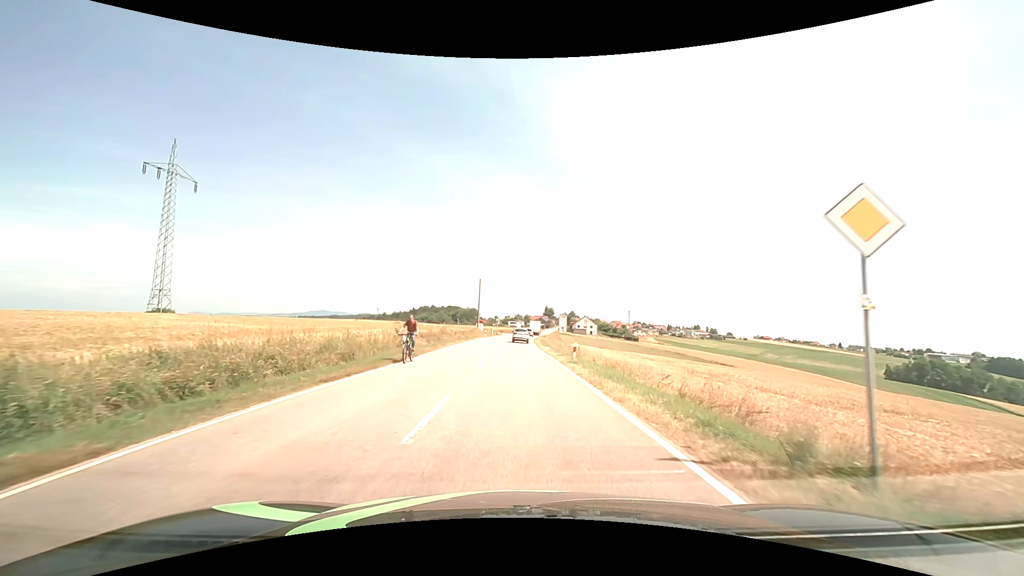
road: tertiary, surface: asphalt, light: Day
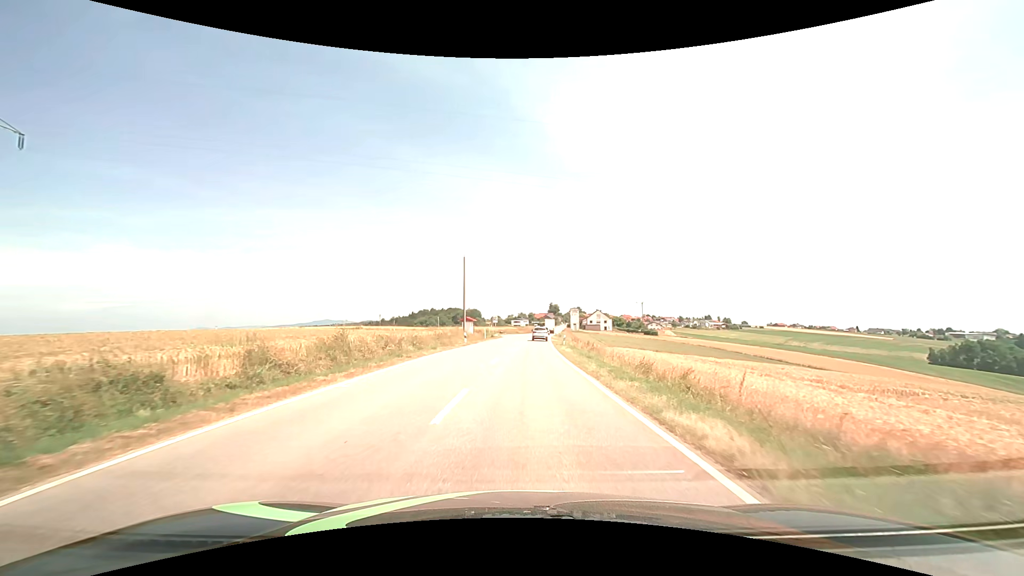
(-0.1, +33.4) m; 0°
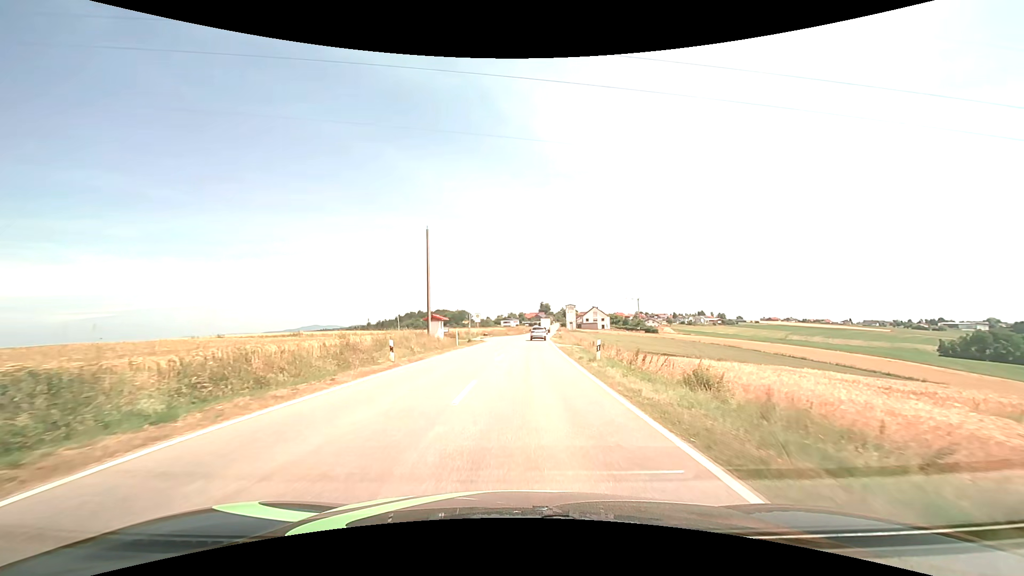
(+0.2, +21.3) m; +1°
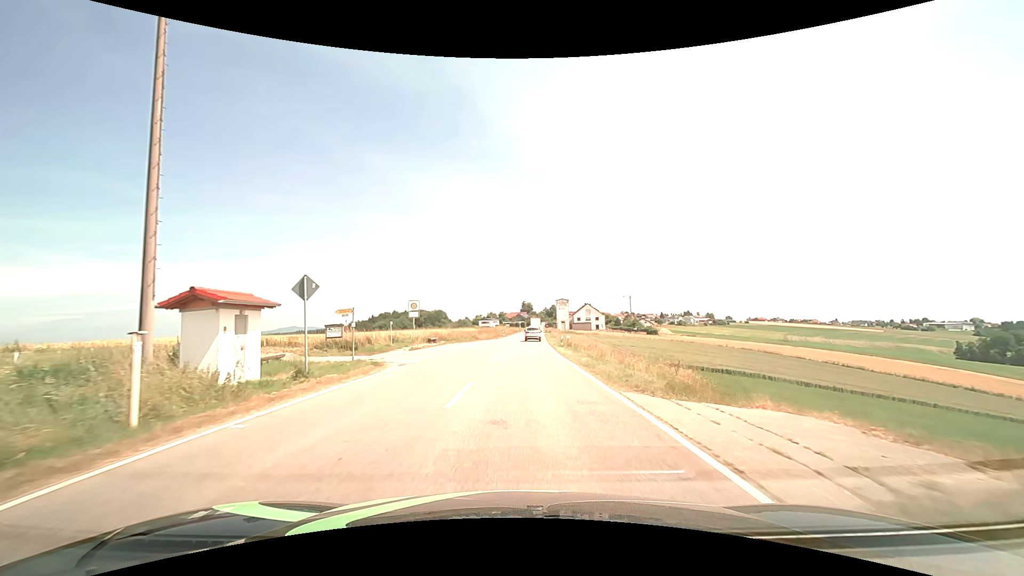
(+0.6, +35.9) m; +2°
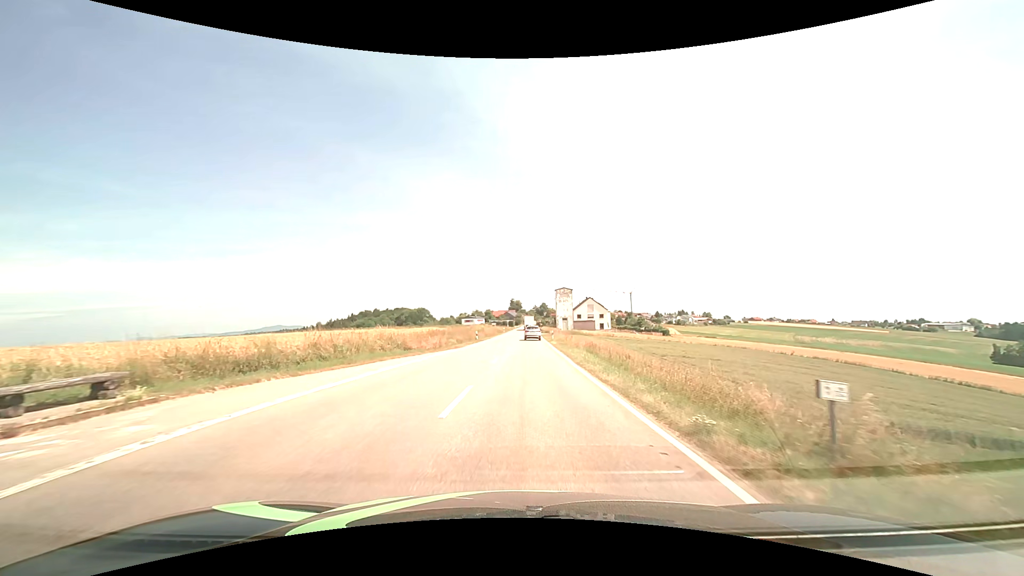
(+0.5, +35.7) m; +2°
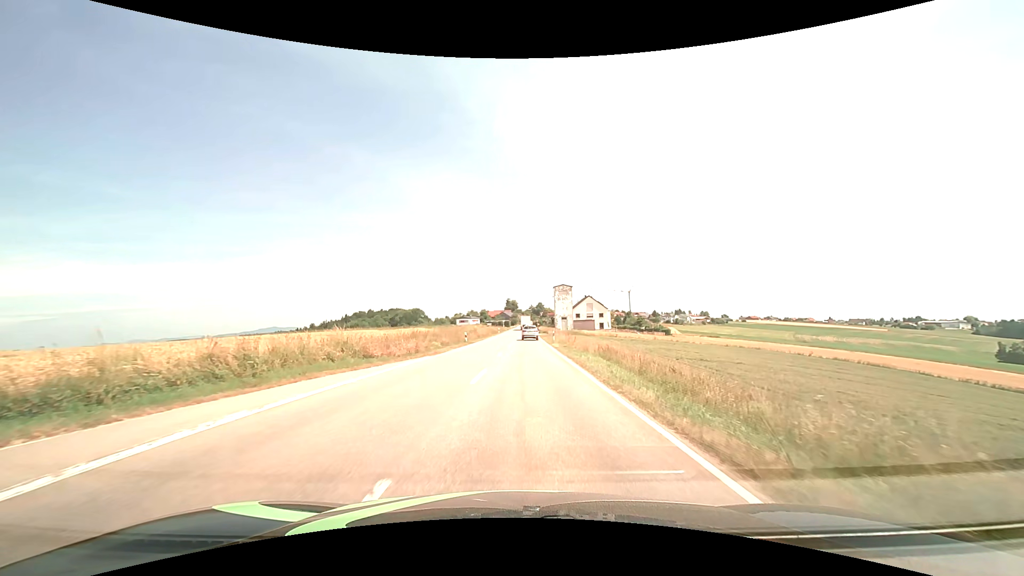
(0.0, +7.1) m; 0°
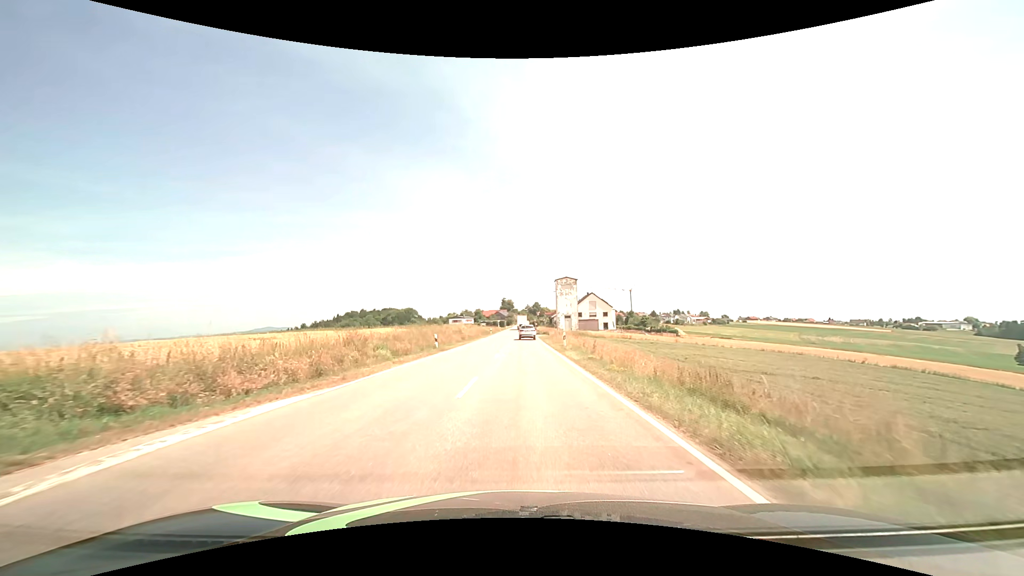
(0.0, +14.2) m; 0°
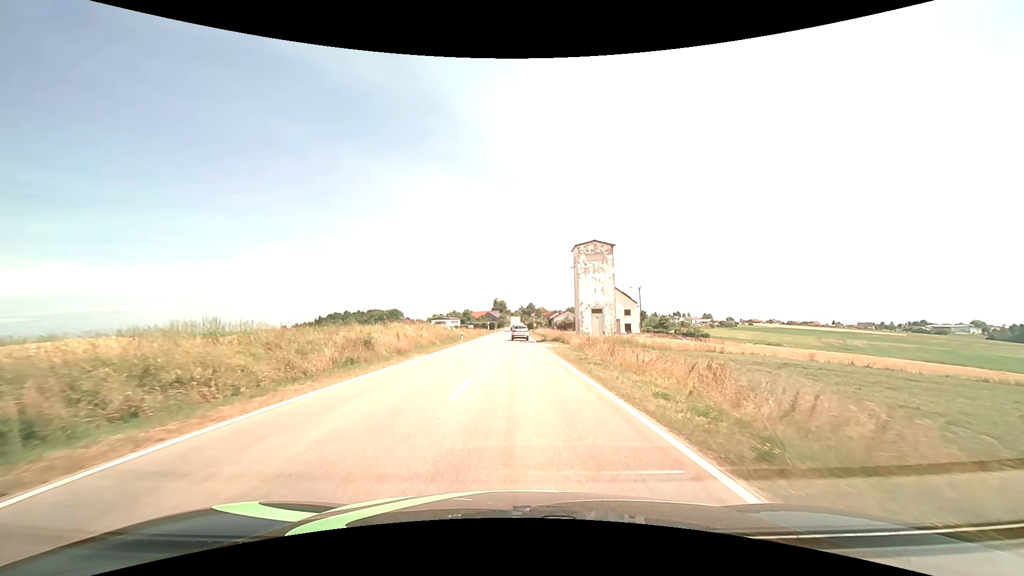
(+0.2, +35.4) m; +1°
(0, +10) (0, +20) (0, +30) (0, +40) (0, +50) (0, +60) (0, +70) (-1, +80) (-1, +90) (-1, +100) m
